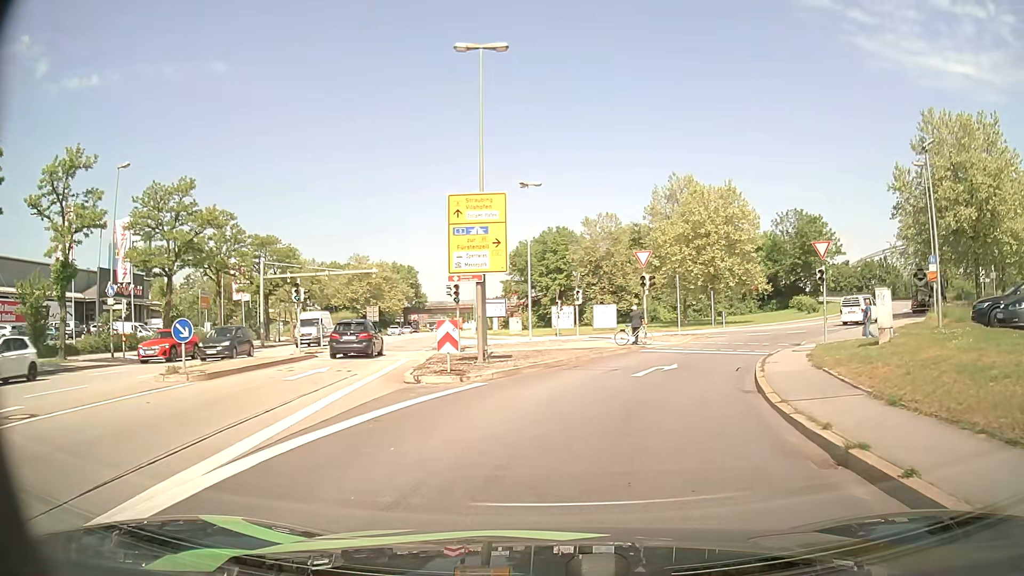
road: primary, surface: asphalt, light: Day
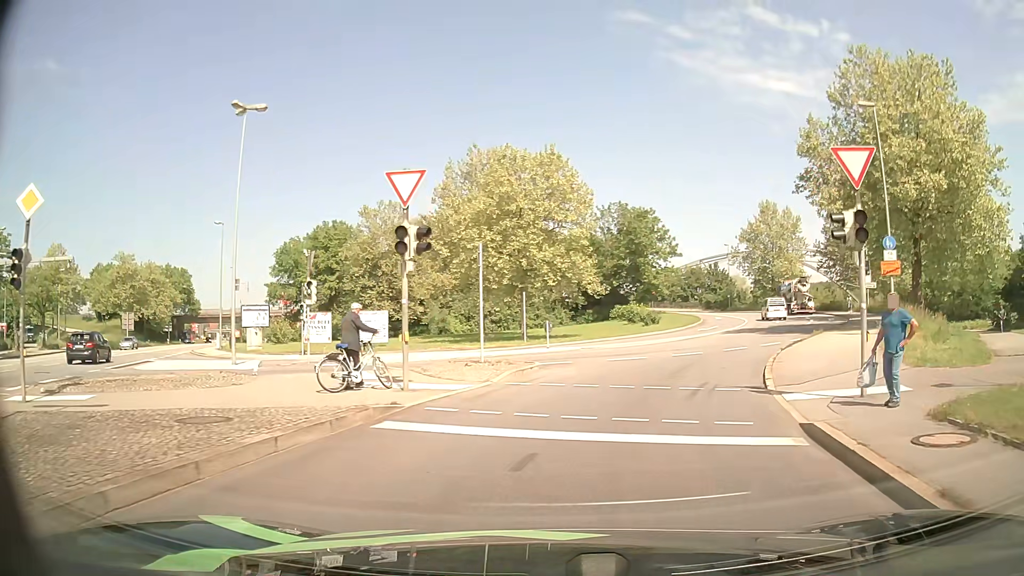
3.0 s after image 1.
(+2.6, +17.3) m; +17°
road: primary_link
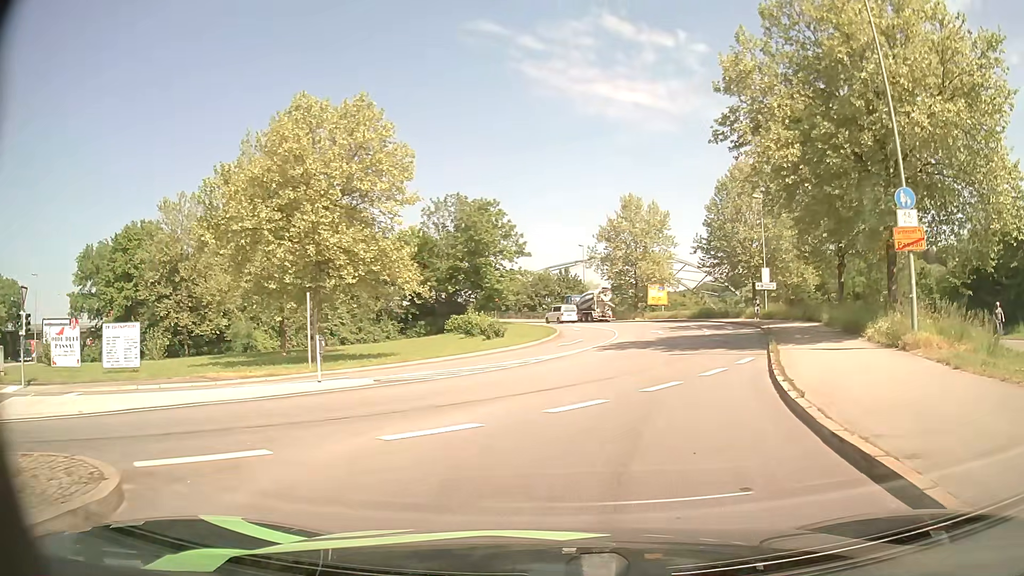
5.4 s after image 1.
(+1.7, +13.0) m; +13°
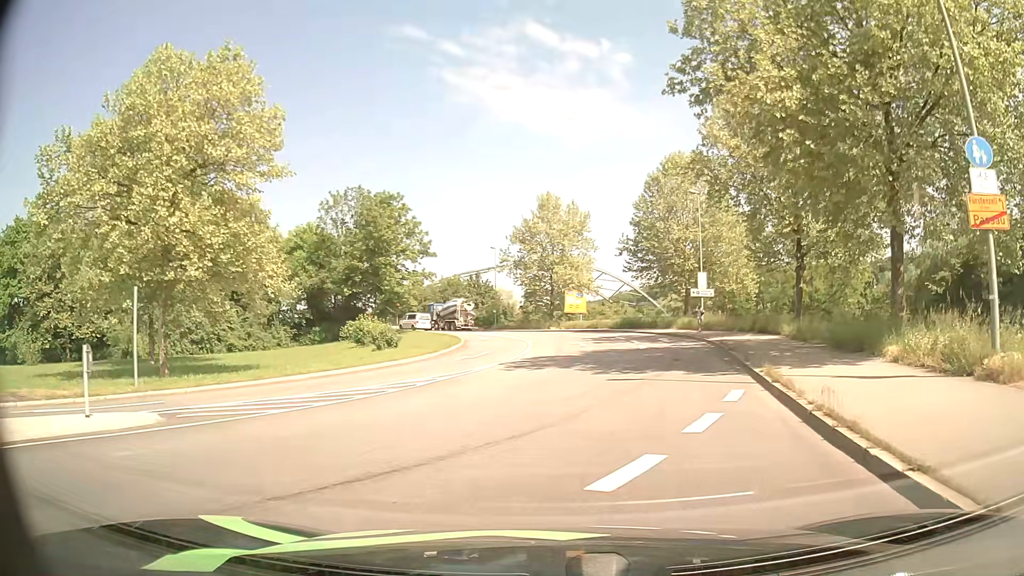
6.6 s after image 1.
(+0.4, +7.1) m; +7°
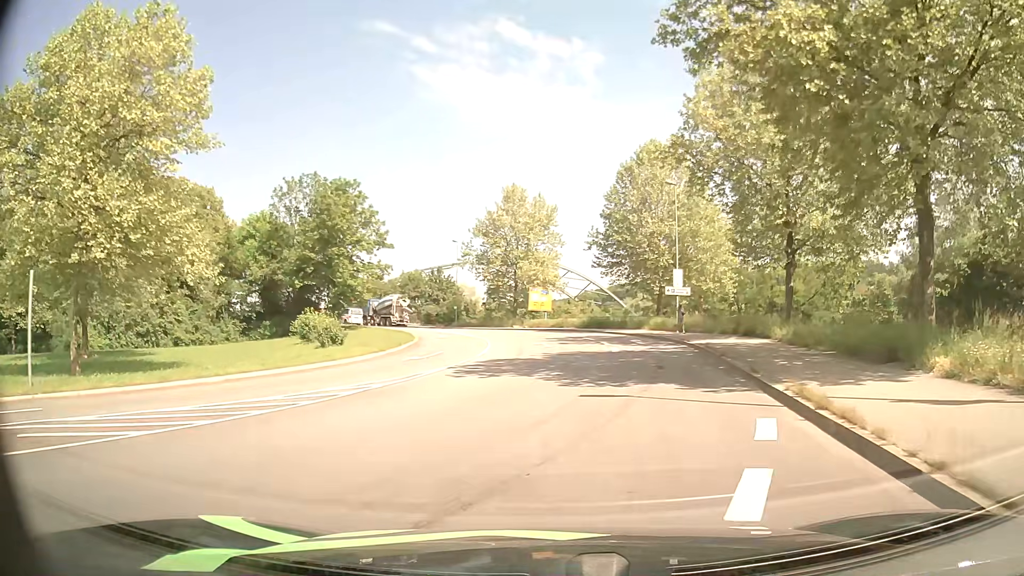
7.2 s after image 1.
(+0.1, +3.8) m; +4°
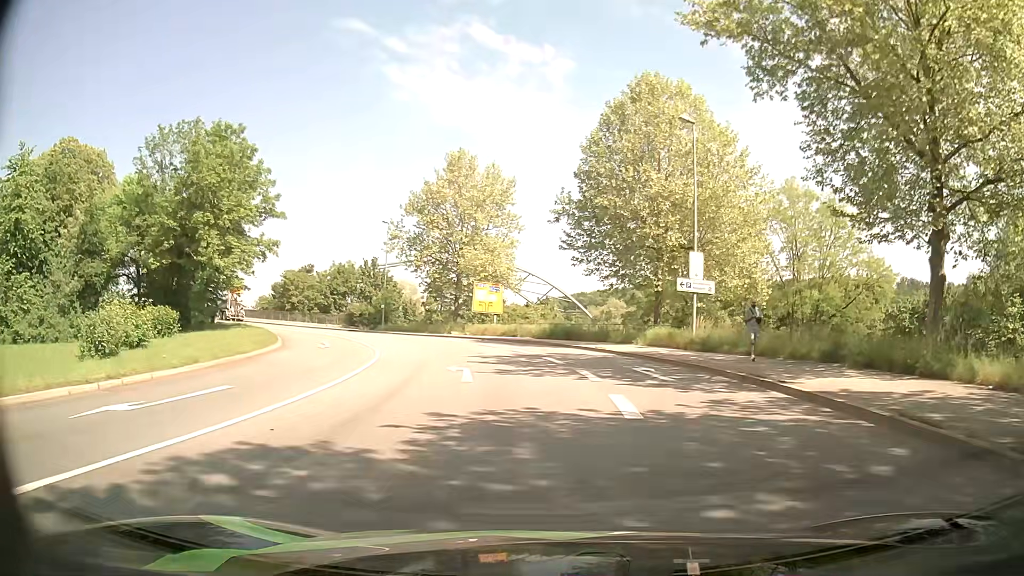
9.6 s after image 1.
(+0.8, +17.2) m; +3°
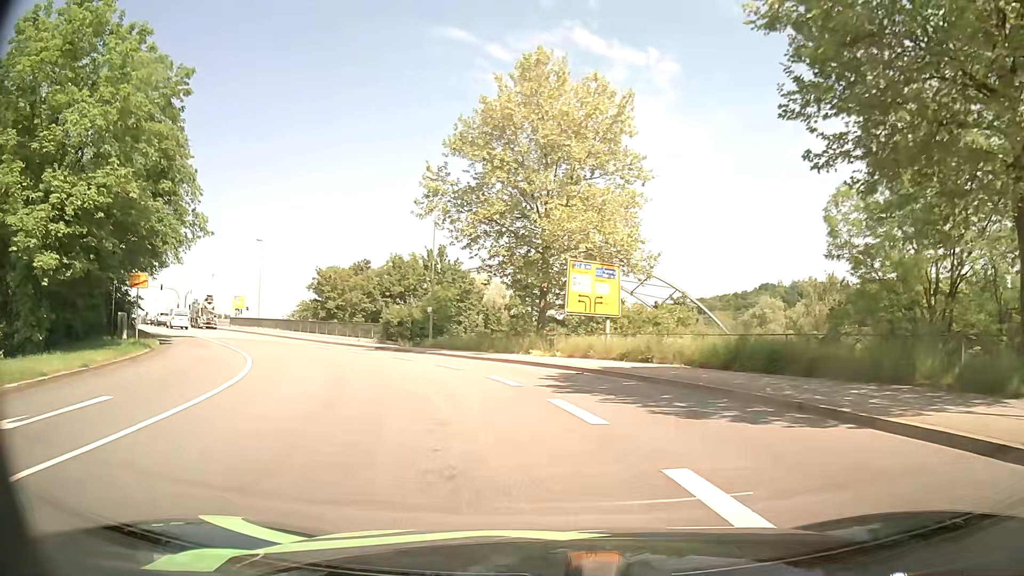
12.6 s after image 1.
(-1.1, +23.5) m; -9°
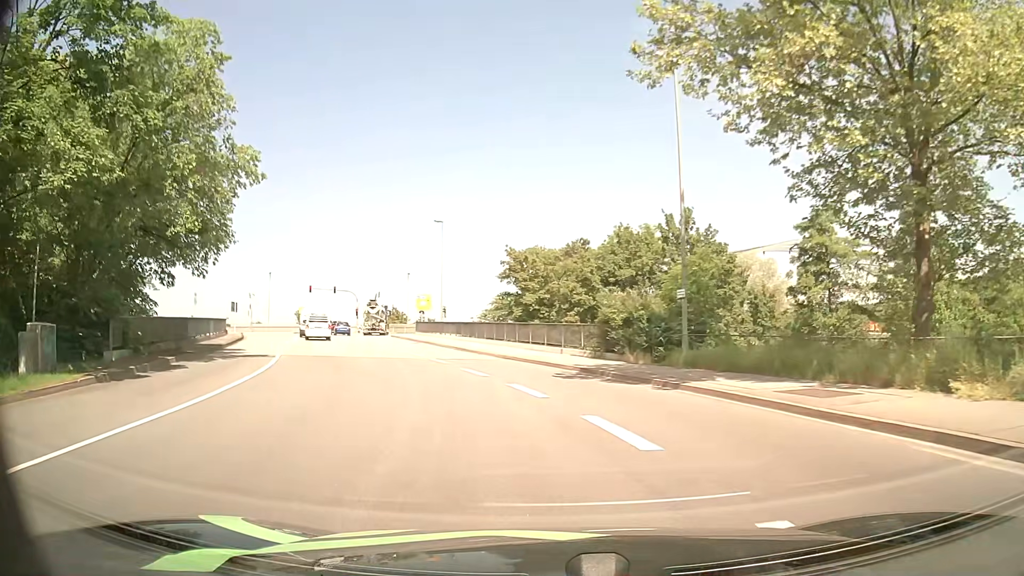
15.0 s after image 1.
(-3.2, +18.7) m; -21°
